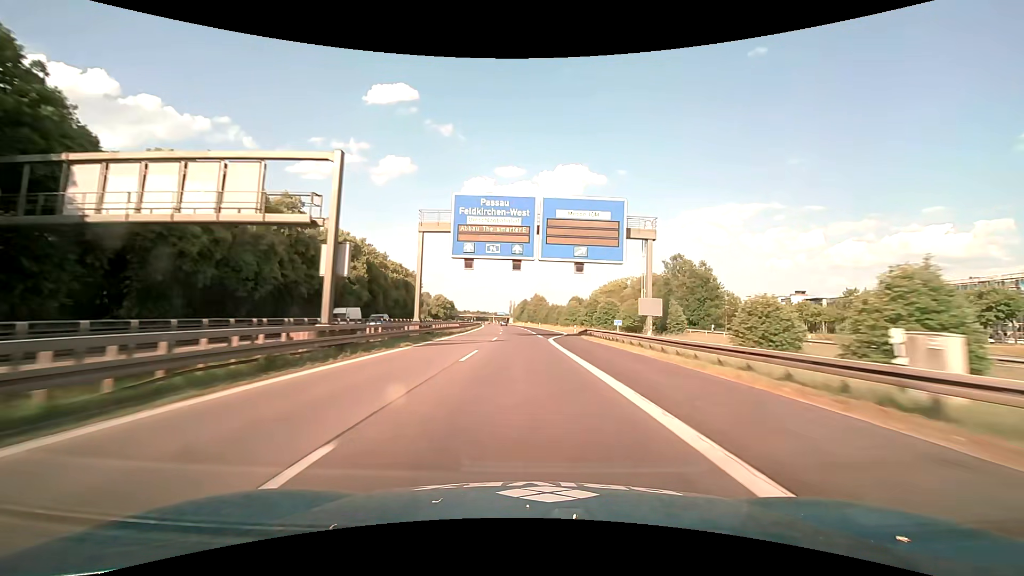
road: motorway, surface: asphalt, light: Day
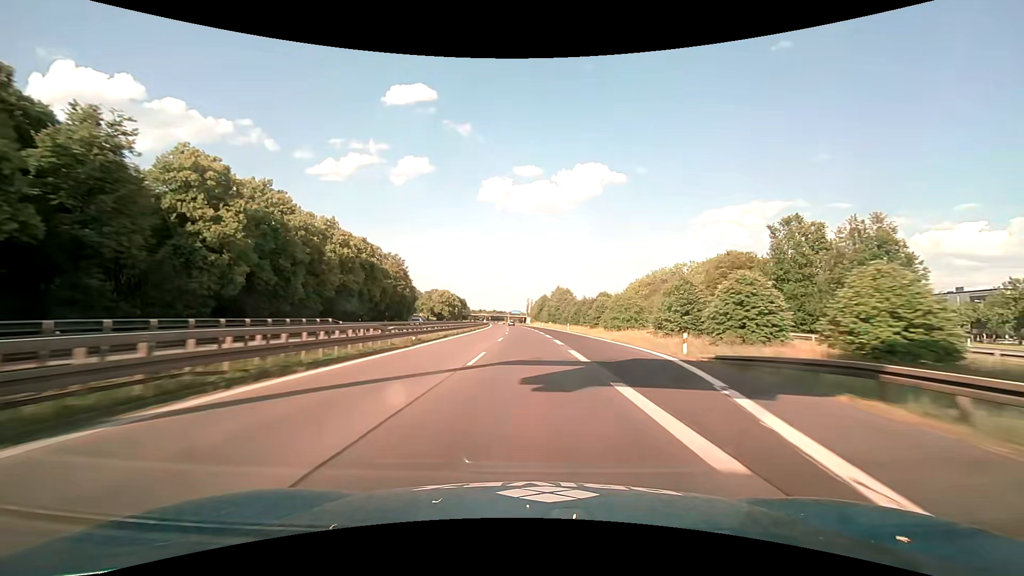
(-0.7, +37.4) m; -2°
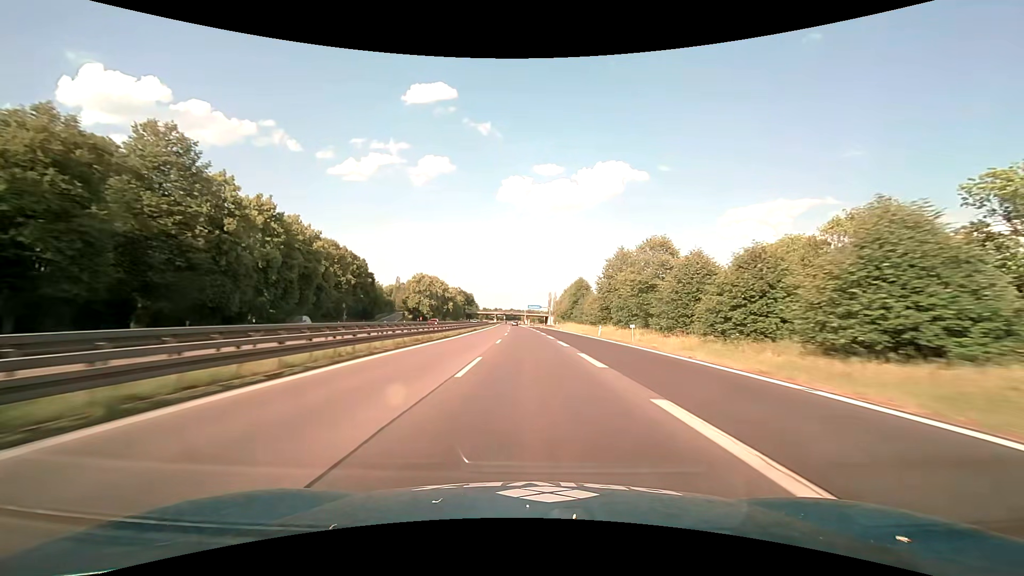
(-1.4, +74.7) m; -2°
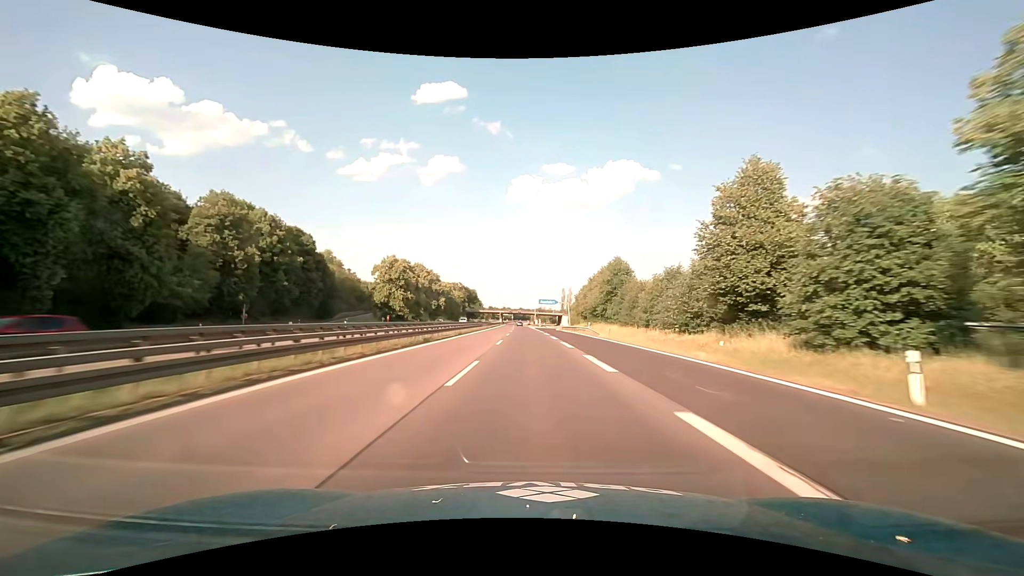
(-0.4, +37.4) m; -1°
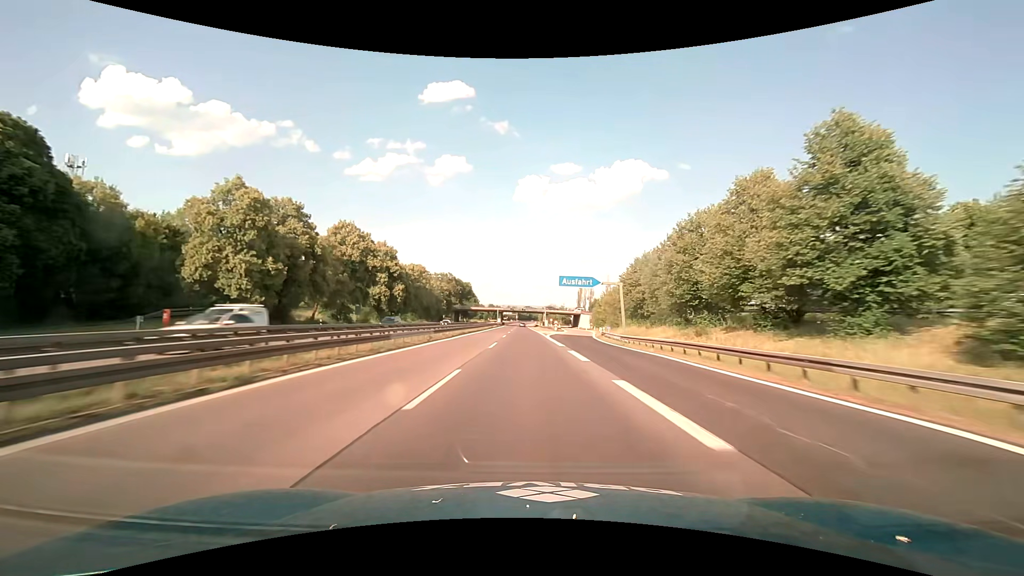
(-0.3, +56.1) m; -1°
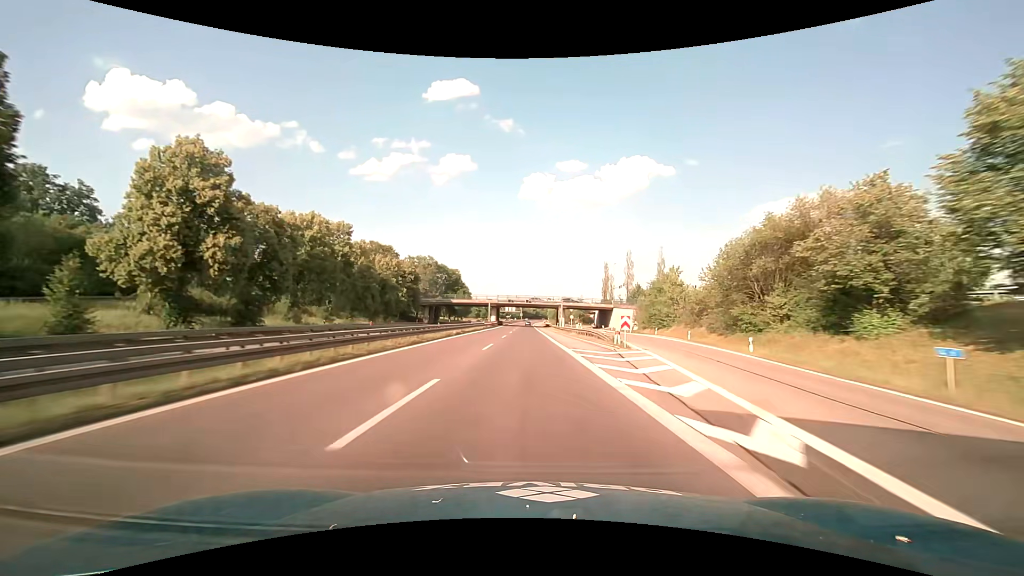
(-0.4, +56.2) m; -1°
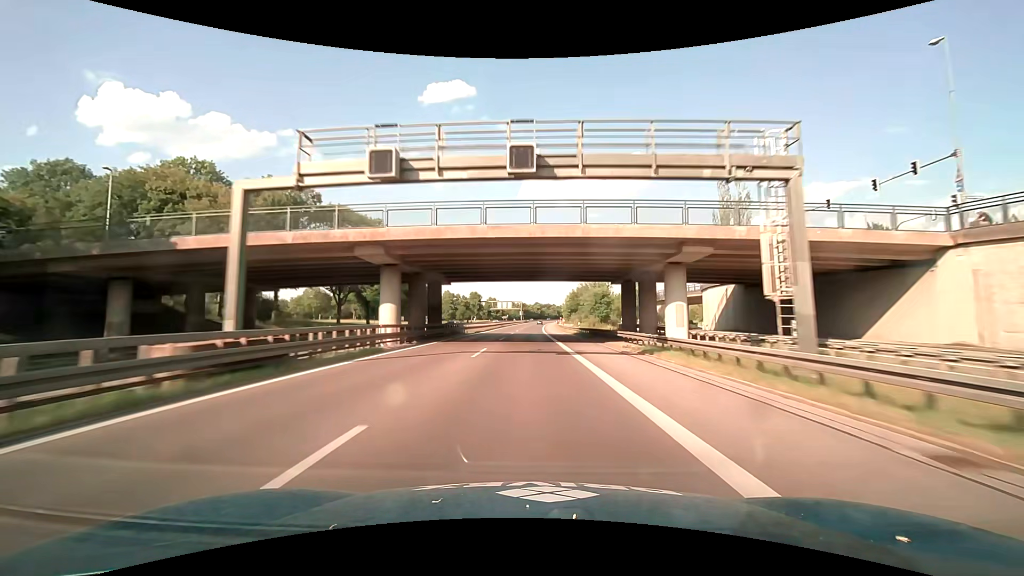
(-0.4, +93.8) m; 0°
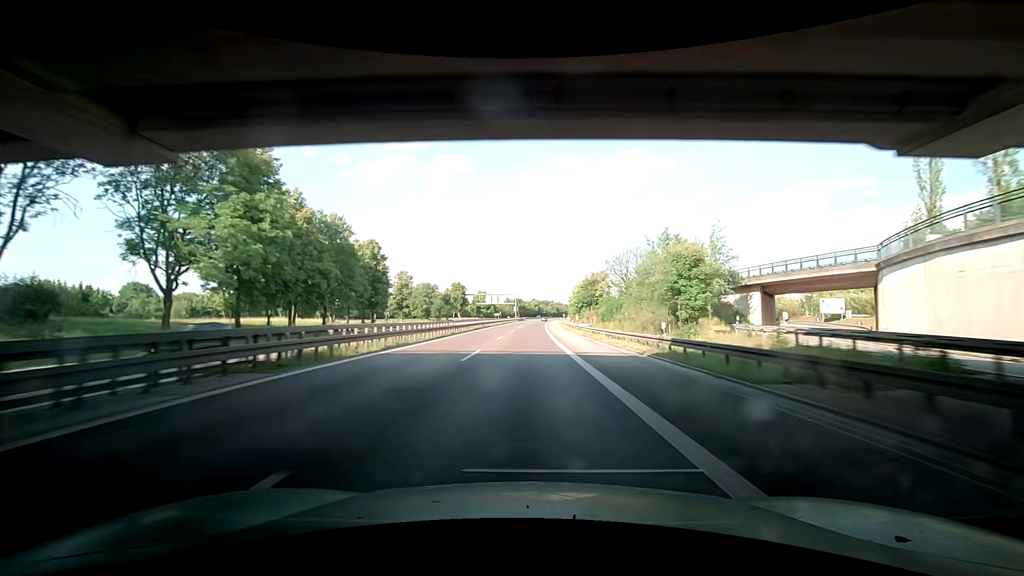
(0.0, +37.4) m; -1°
(0, +10) (0, +20) (0, +30) (+1, +40) (+1, +50) (+1, +60) (+1, +70) (+2, +80) (+2, +90) (+3, +100) m
